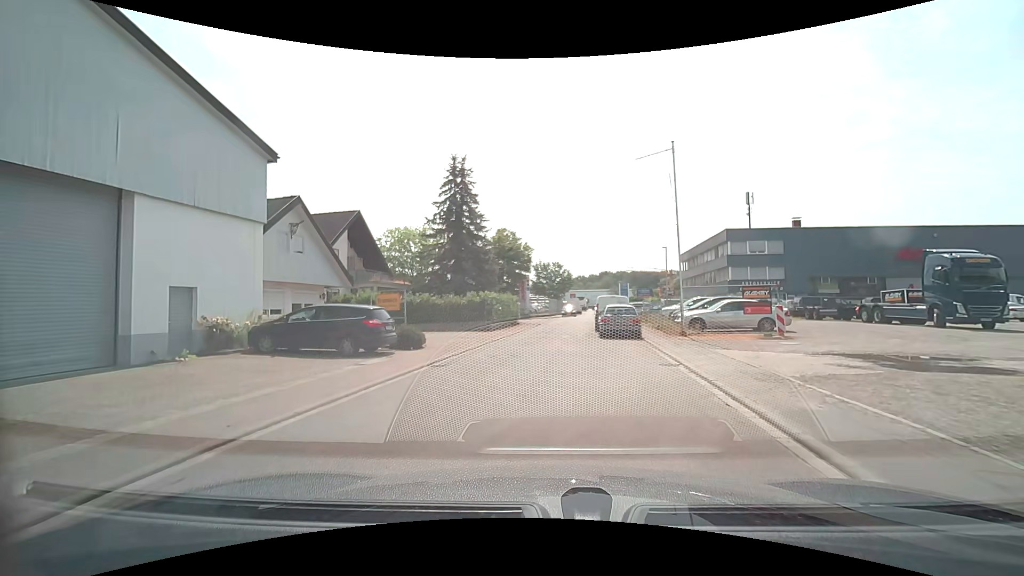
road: residential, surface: asphalt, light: Day
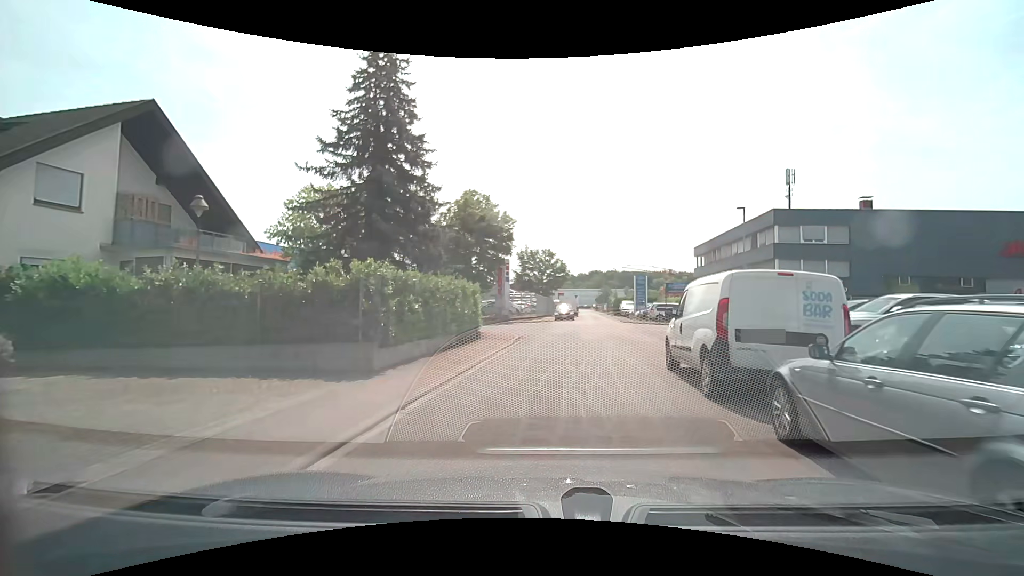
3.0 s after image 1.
(+0.1, +18.8) m; +2°
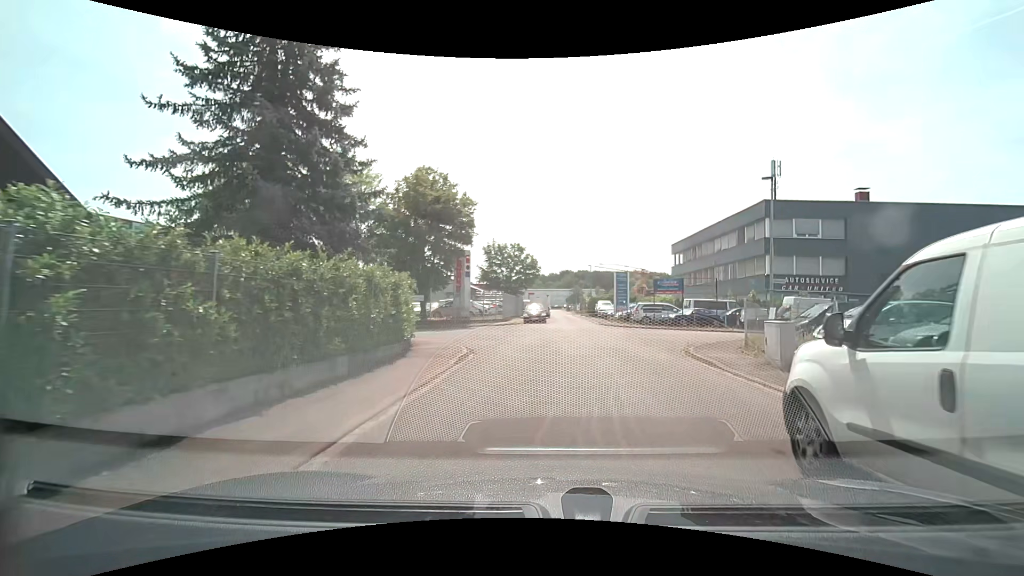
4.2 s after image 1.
(+0.1, +6.6) m; +3°
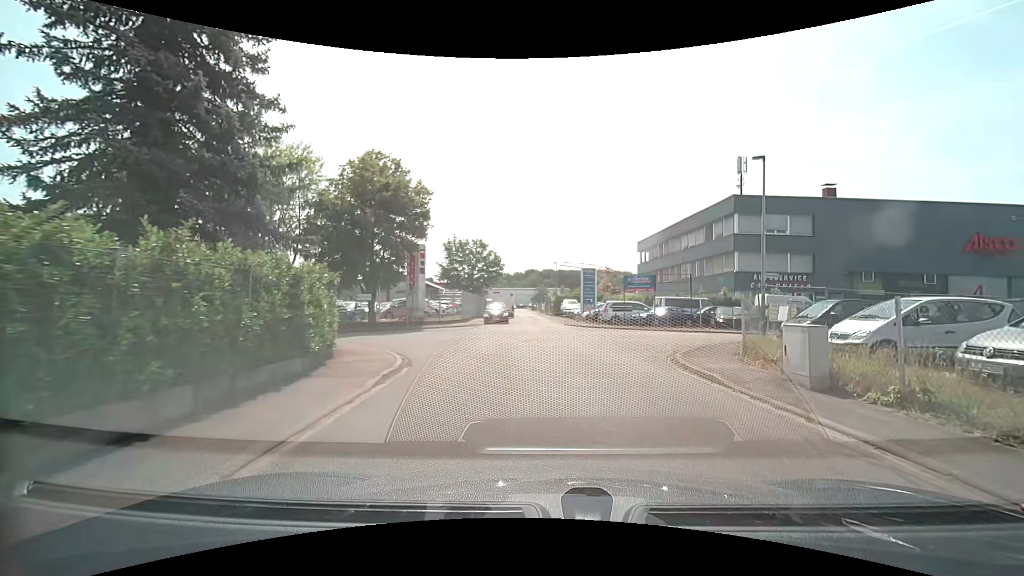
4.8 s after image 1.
(+0.1, +3.0) m; +4°
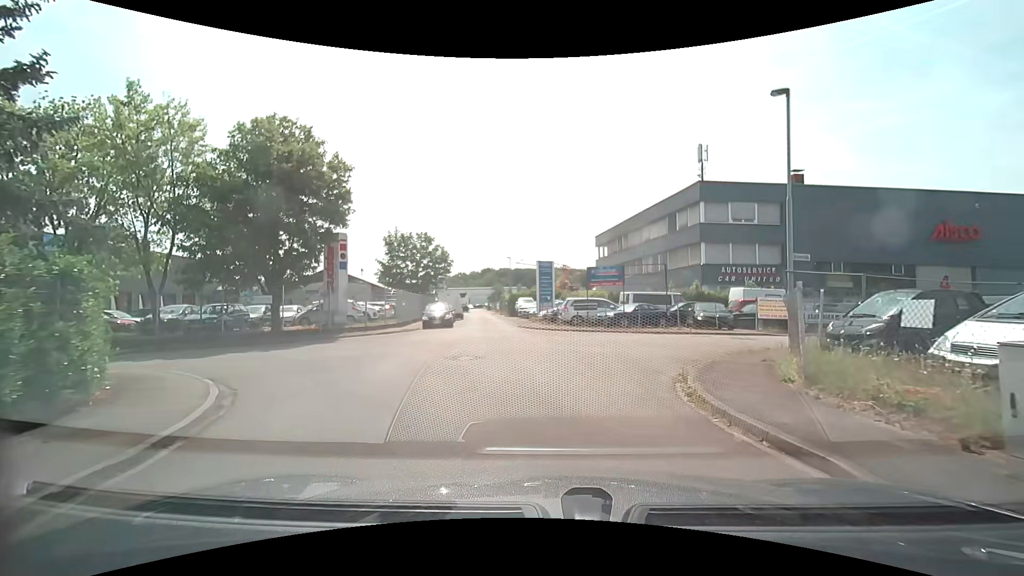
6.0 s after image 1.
(+0.2, +5.4) m; +6°
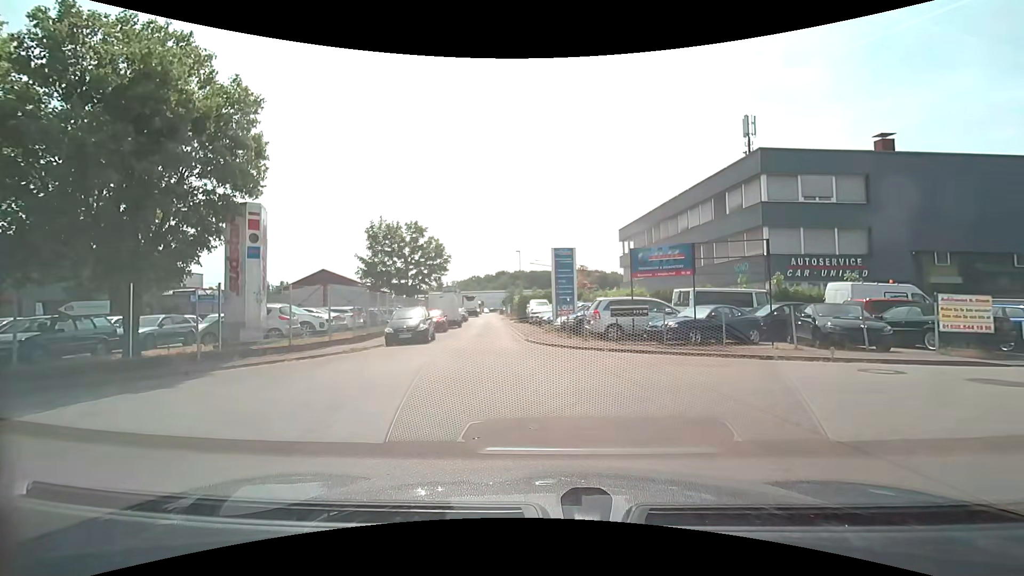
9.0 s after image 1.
(-0.1, +9.4) m; -3°
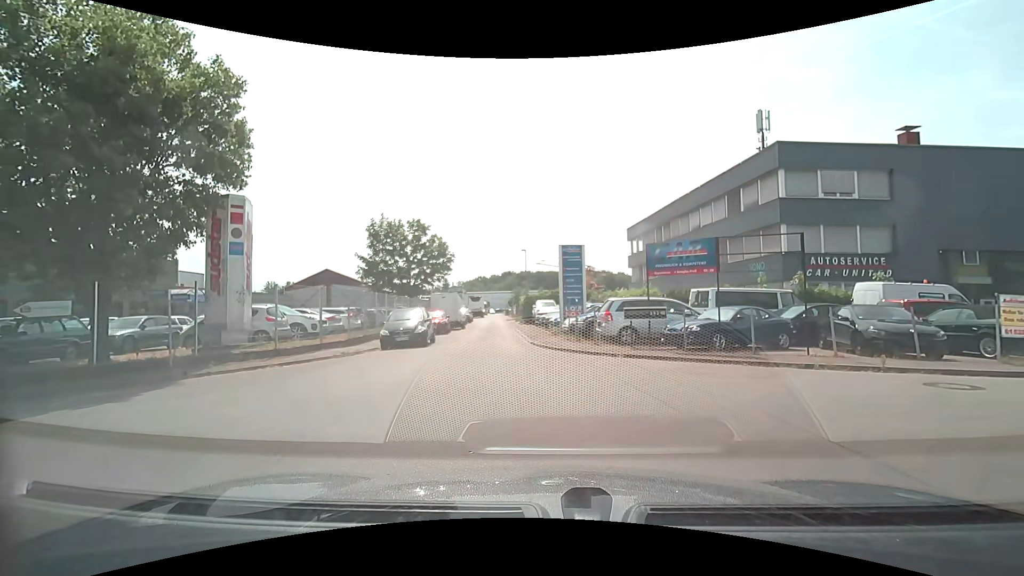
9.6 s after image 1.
(0.0, +1.4) m; -1°
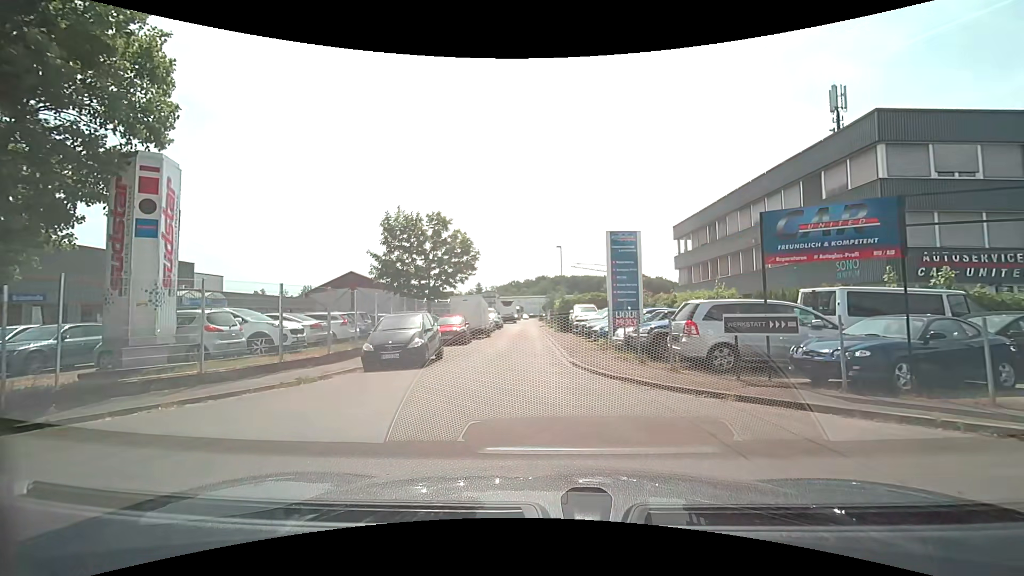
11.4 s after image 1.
(-0.1, +5.7) m; -2°
(-1, +10) (-1, +20) (-2, +30) (-2, +40) (-2, +50) (-3, +60) (-3, +70) (-4, +80) (-4, +90) (-5, +100) m
